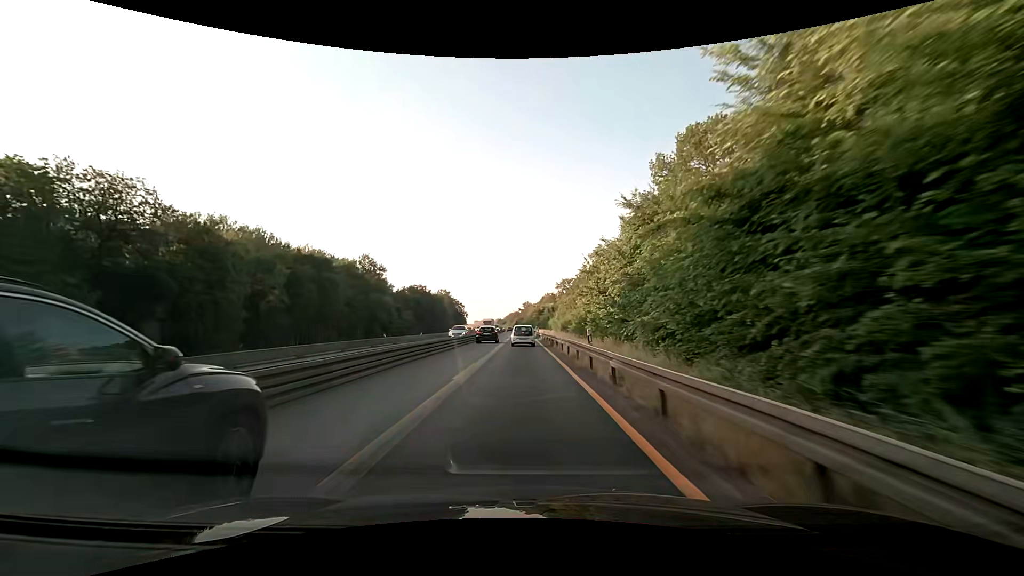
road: motorway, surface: asphalt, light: Day
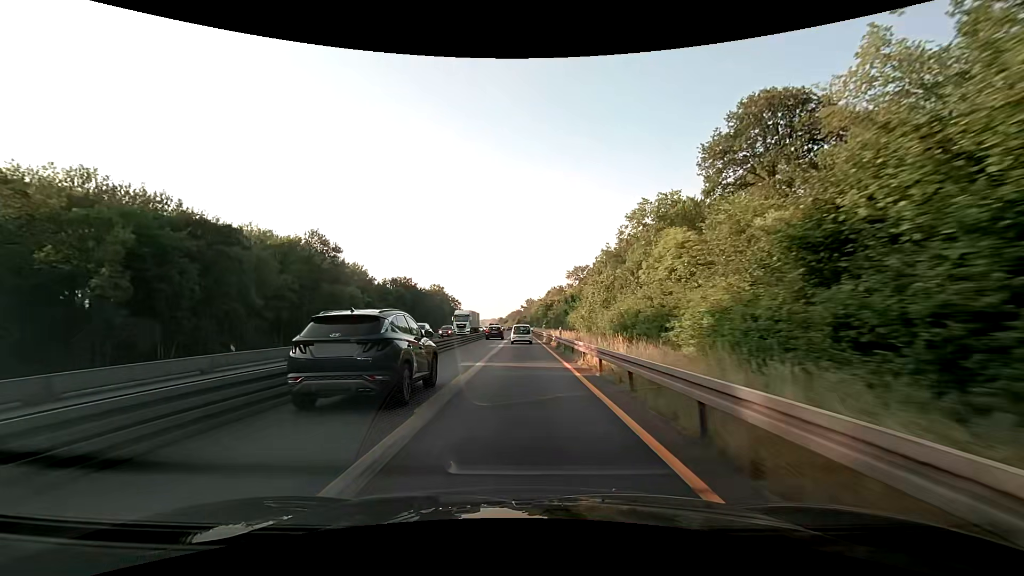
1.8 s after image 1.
(-0.1, +37.6) m; 0°
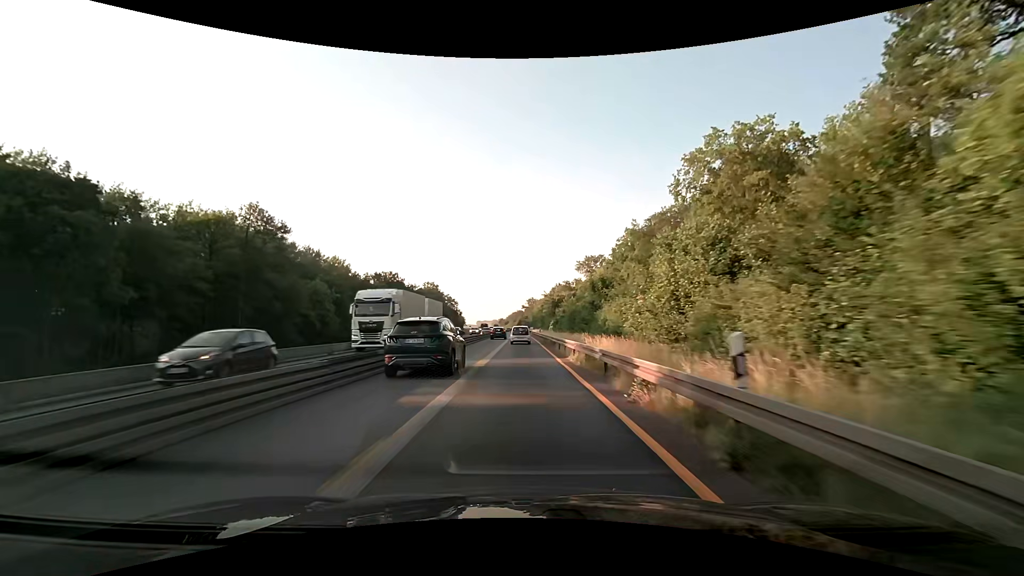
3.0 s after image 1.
(-0.1, +25.2) m; 0°
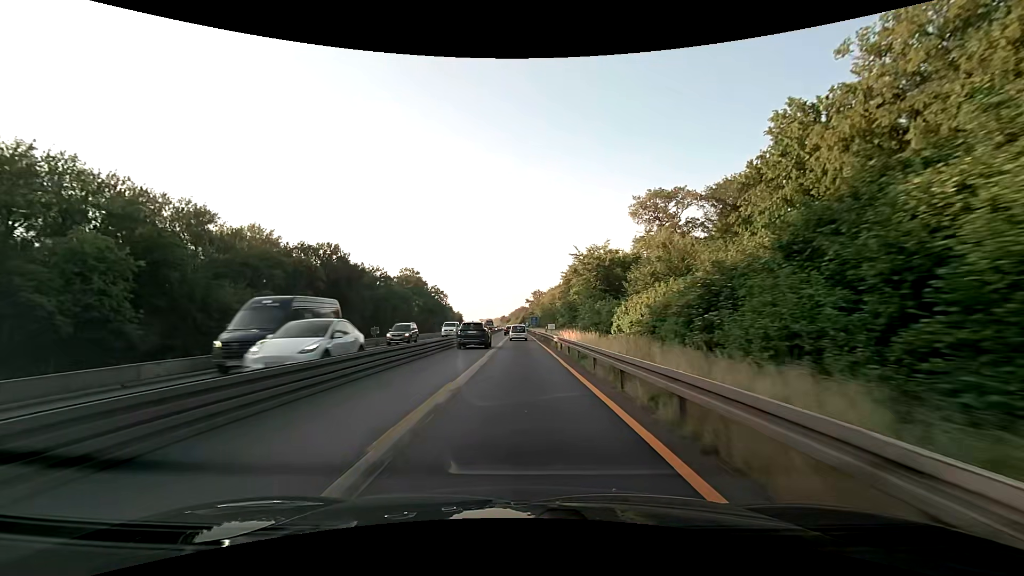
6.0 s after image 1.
(-0.3, +62.7) m; 0°
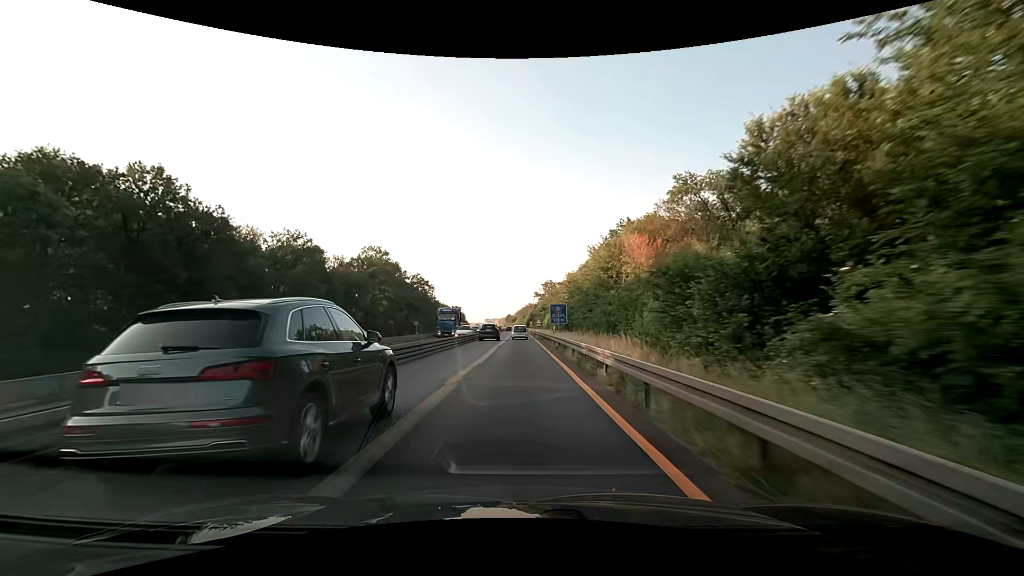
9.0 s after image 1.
(-0.3, +62.7) m; -1°
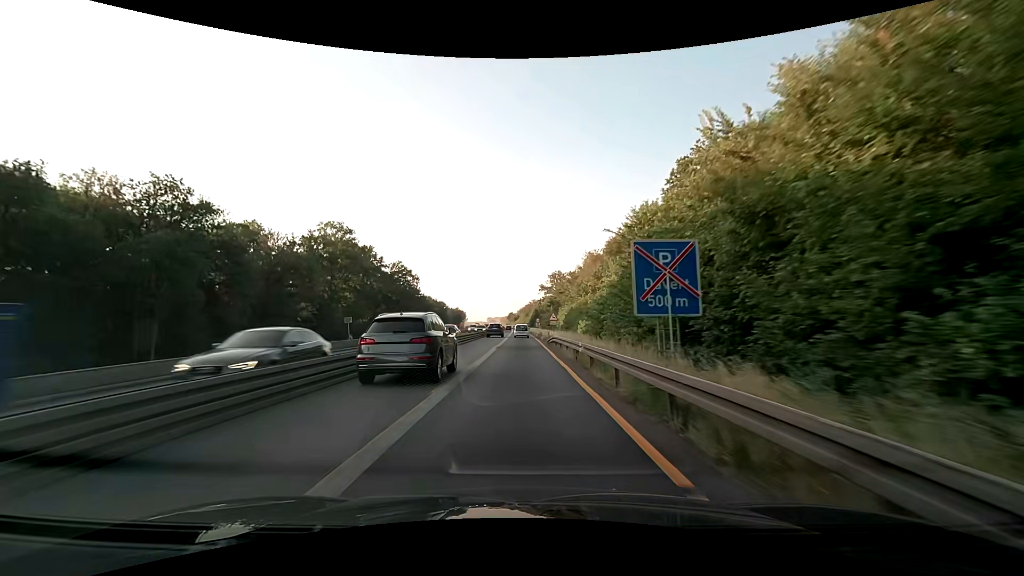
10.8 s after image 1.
(-0.2, +37.6) m; 0°
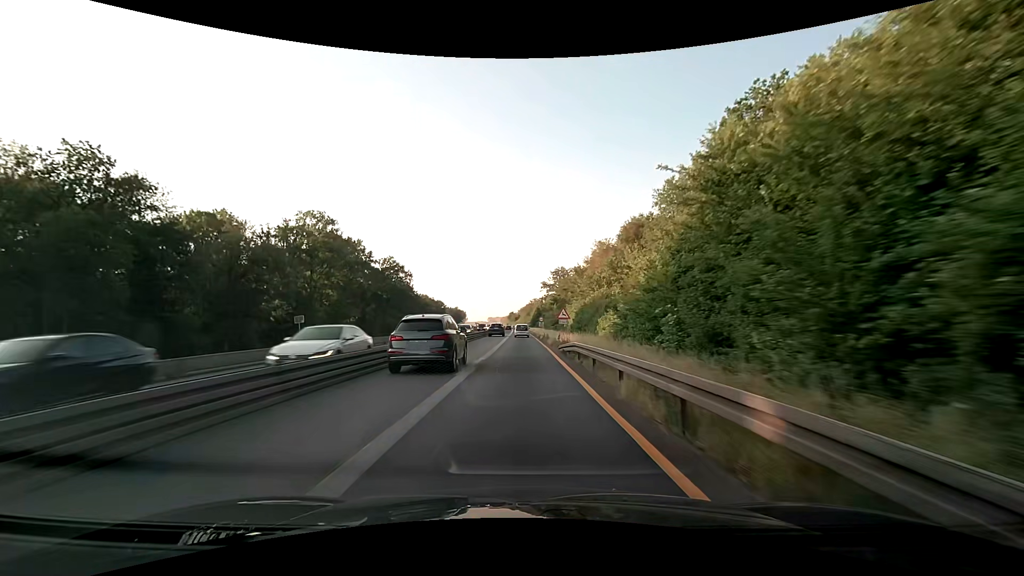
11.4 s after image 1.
(0.0, +12.5) m; 0°
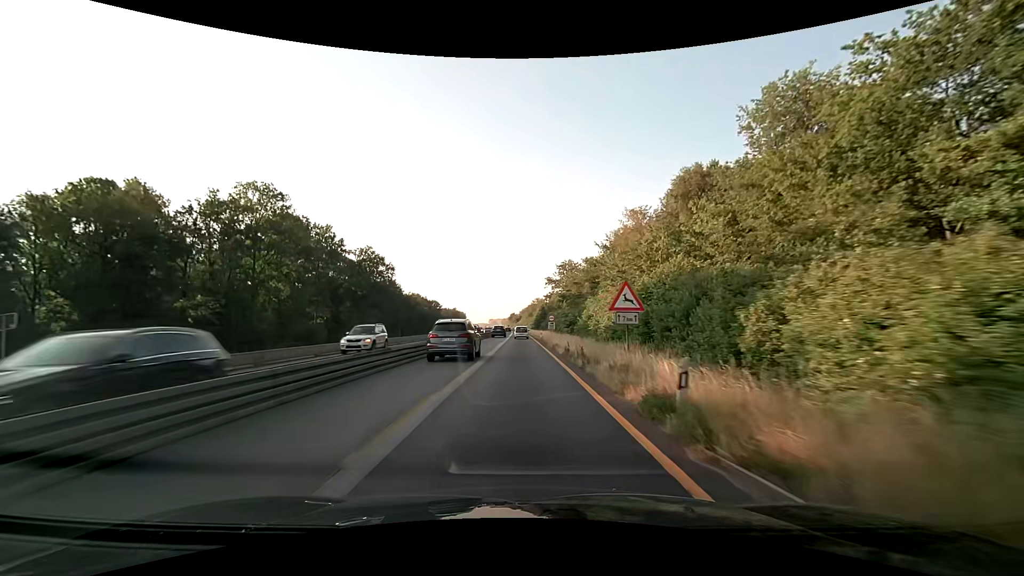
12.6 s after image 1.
(-0.1, +25.1) m; 0°
(0, +10) (0, +20) (0, +30) (0, +40) (0, +50) (0, +60) (0, +70) (0, +80) (0, +90) (-1, +100) m
